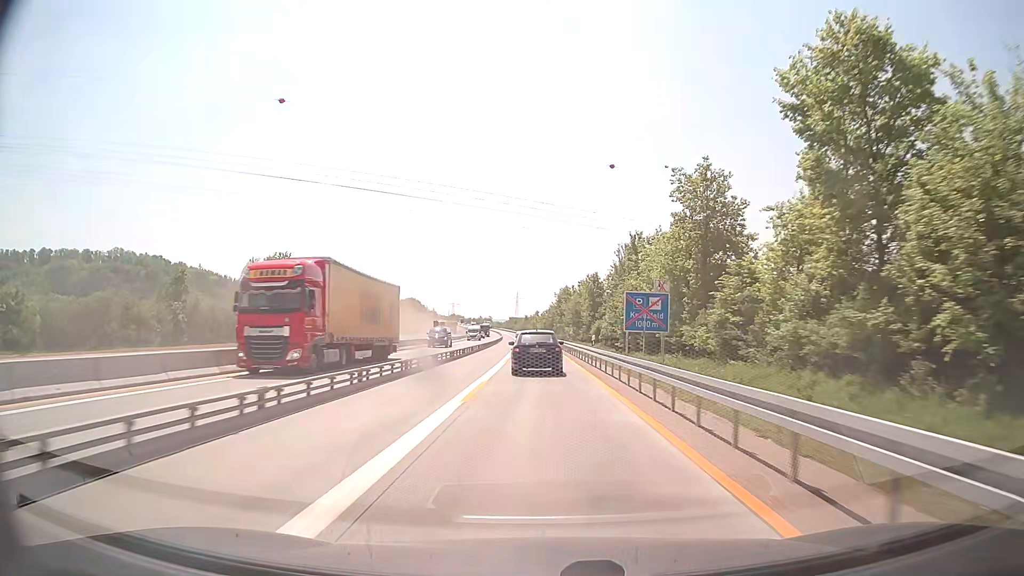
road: motorway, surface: concrete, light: Day
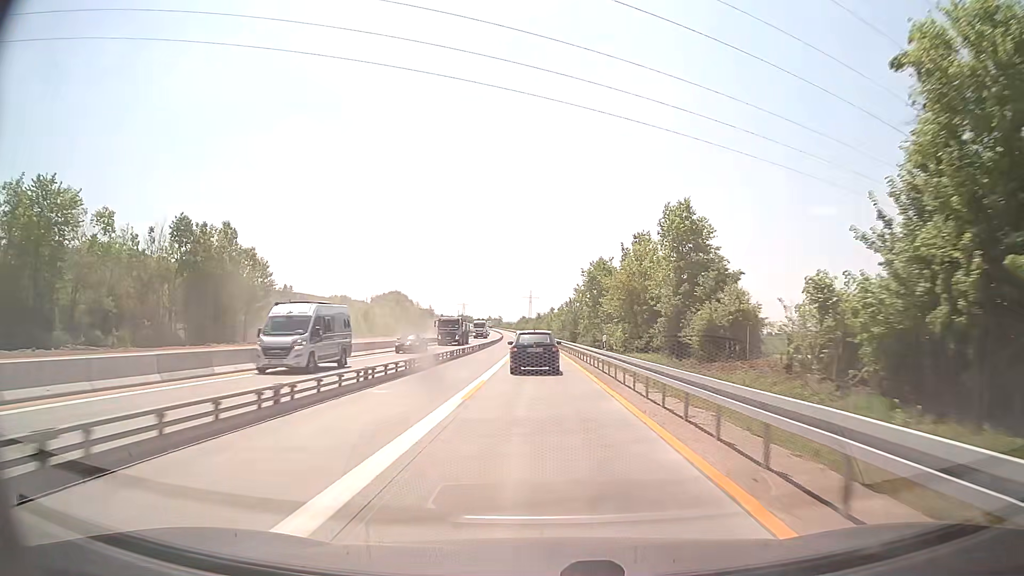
(-0.5, +53.3) m; -1°
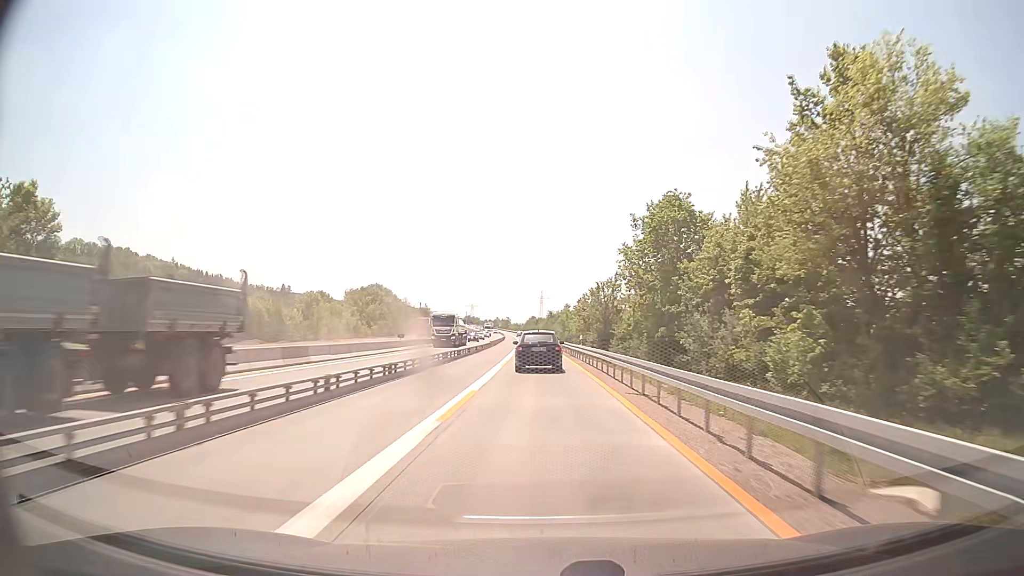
(-0.5, +39.3) m; -1°
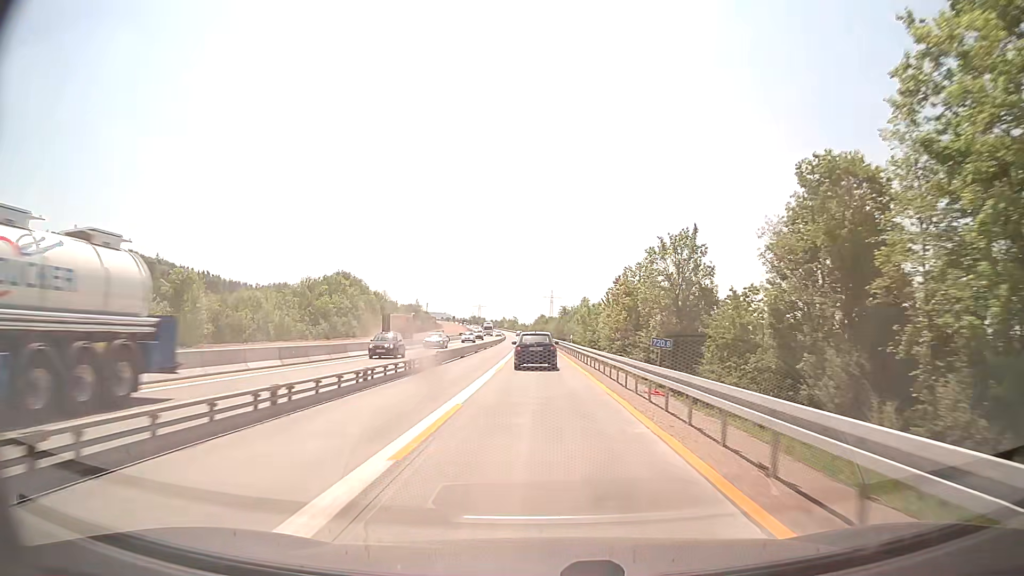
(-0.4, +38.9) m; -1°
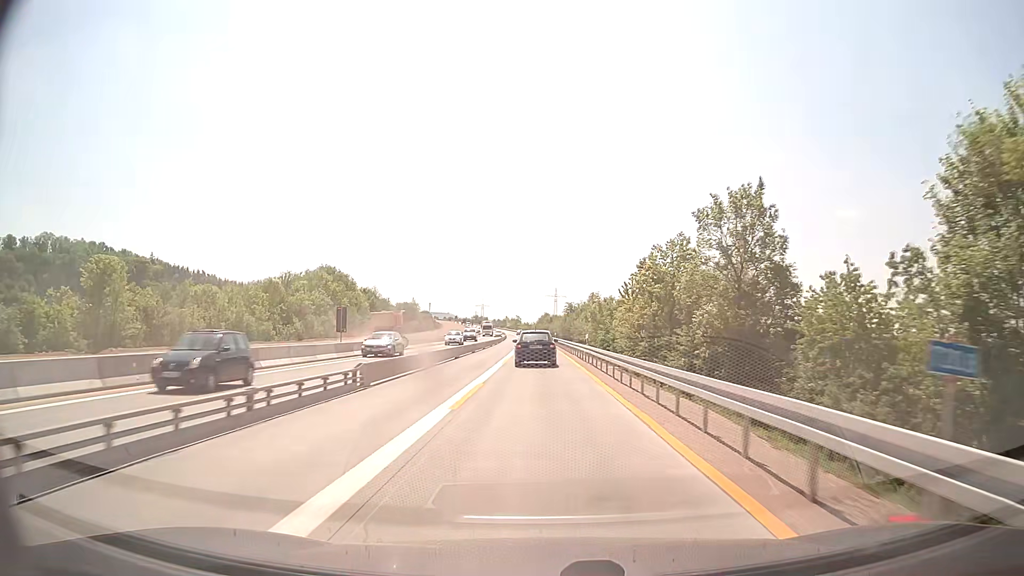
(0.0, +13.0) m; 0°
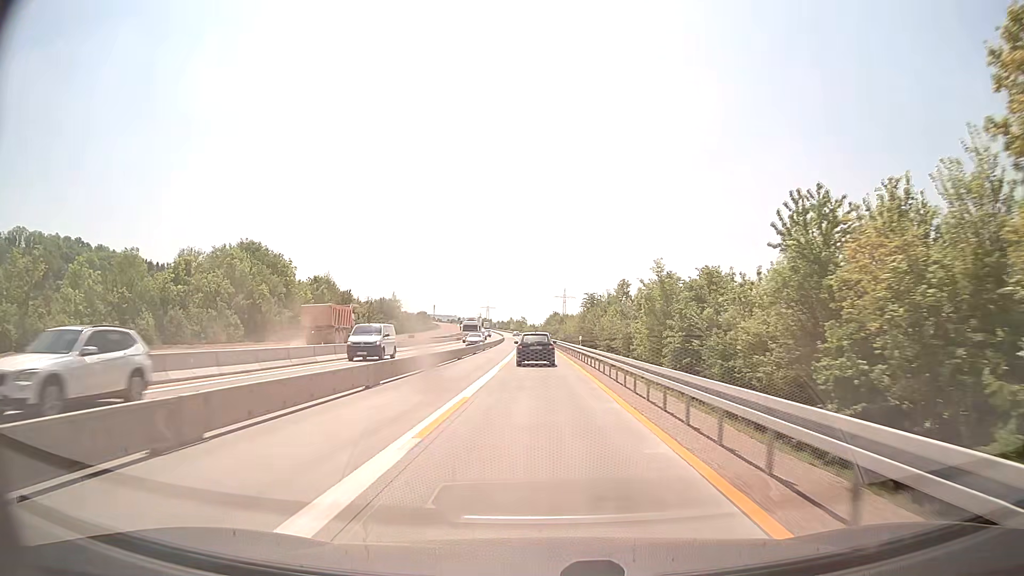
(-0.4, +39.0) m; -1°
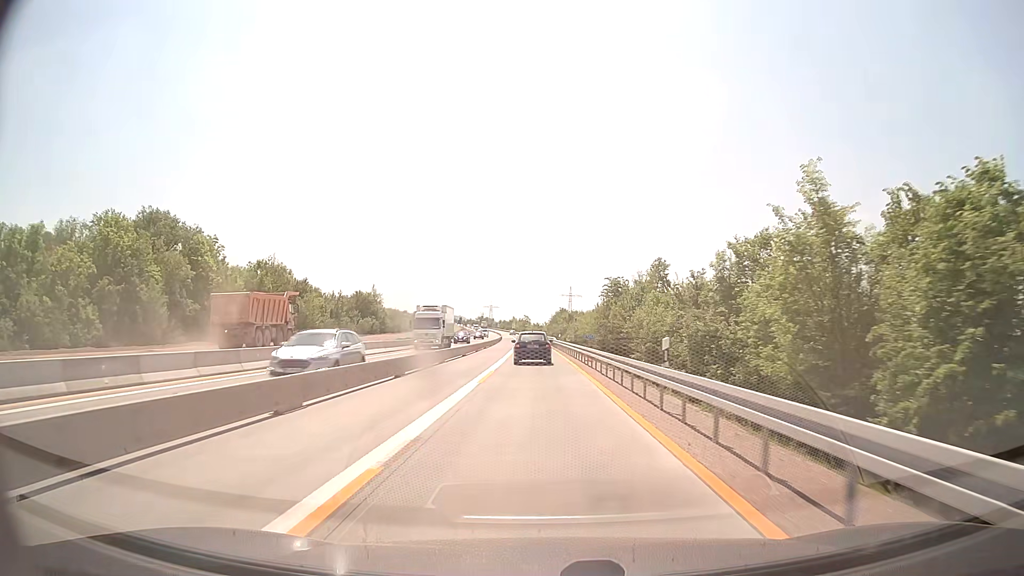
(-0.1, +26.0) m; 0°
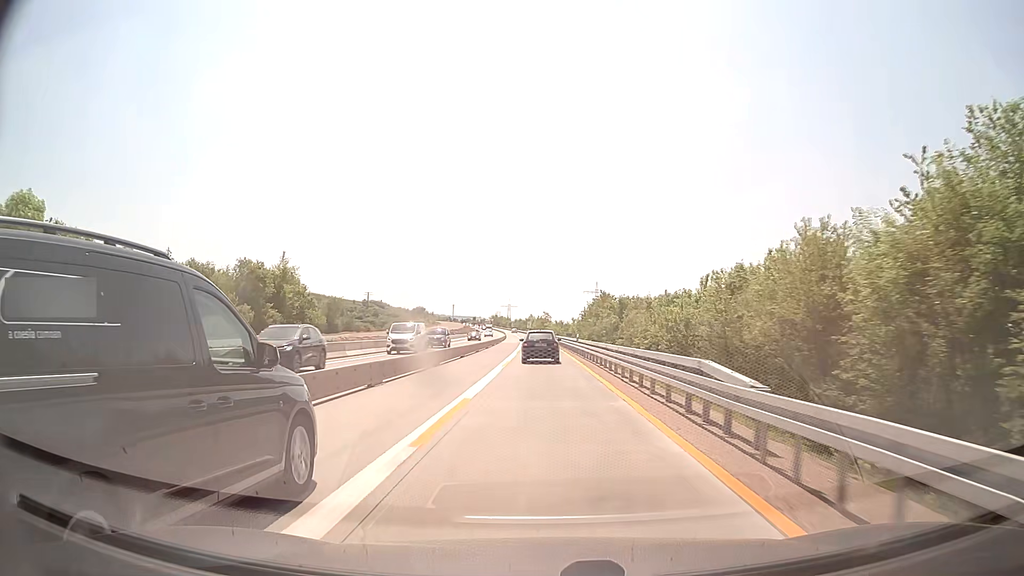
(-1.1, +64.4) m; -2°
(0, +10) (0, +20) (0, +30) (0, +40) (0, +50) (-1, +60) (-1, +70) (-1, +80) (-2, +90) (-2, +100) m
